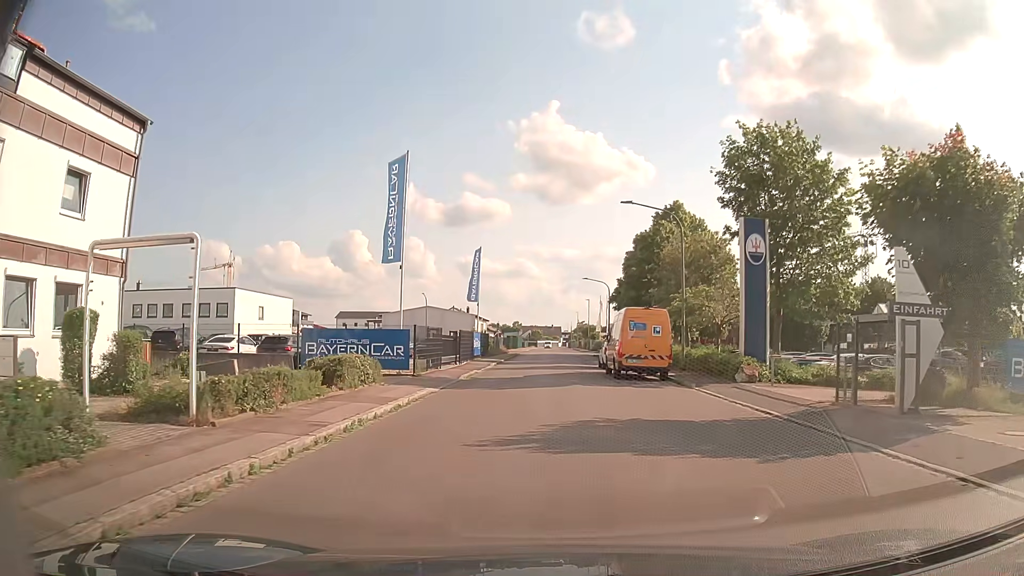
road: residential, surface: asphalt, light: Day
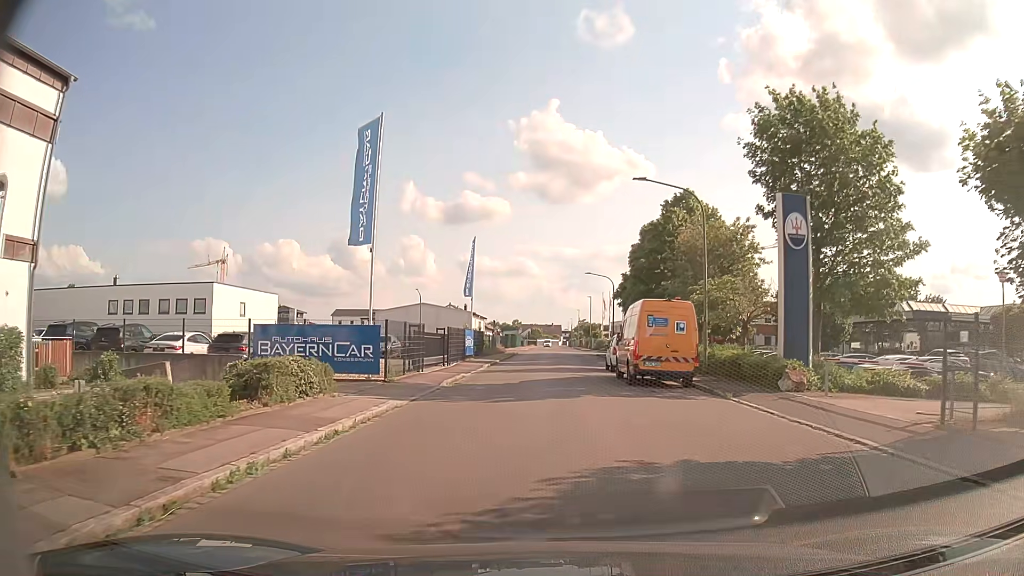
(0.0, +4.3) m; +1°
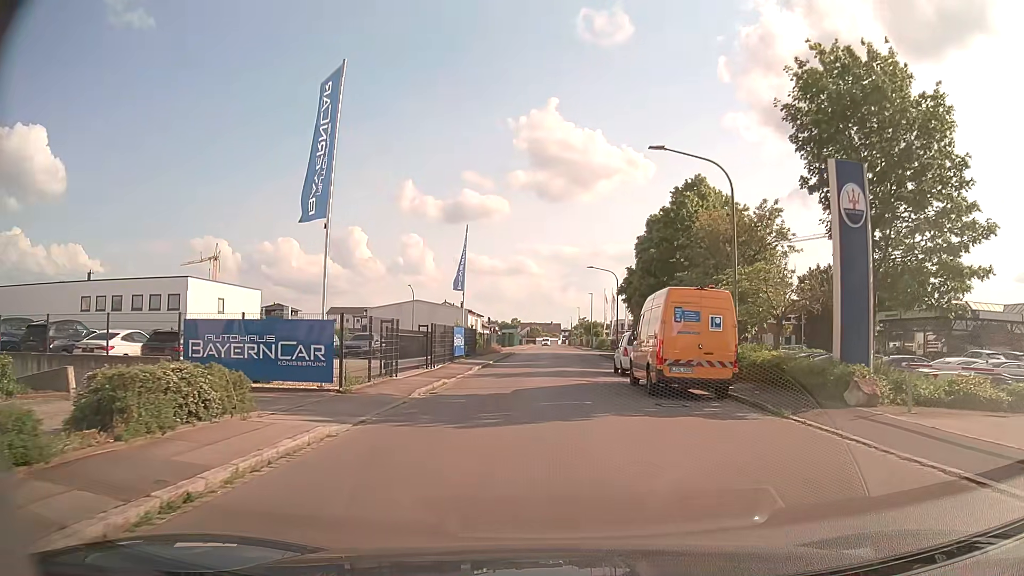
(0.0, +4.3) m; 0°
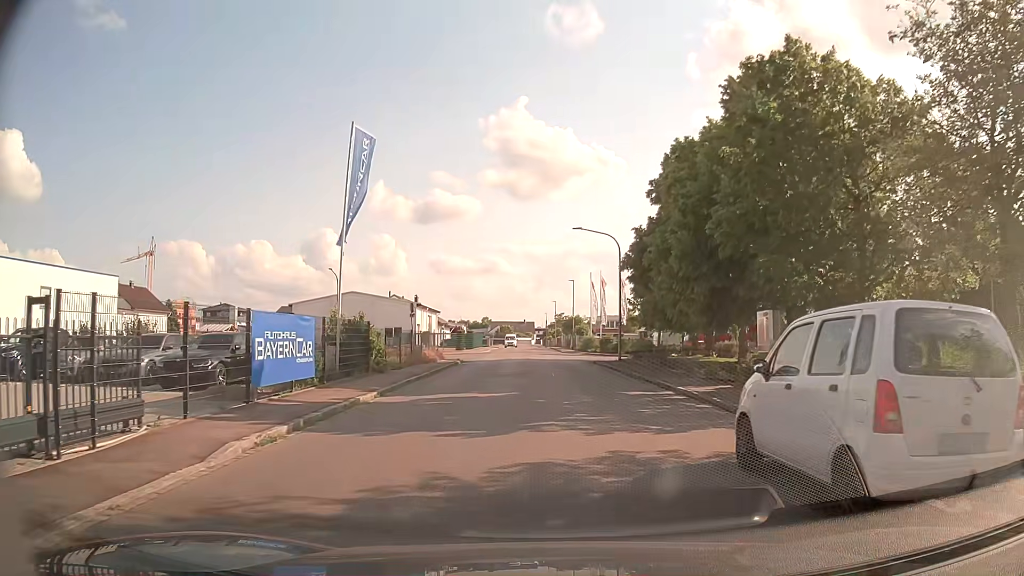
(+0.4, +20.8) m; +2°
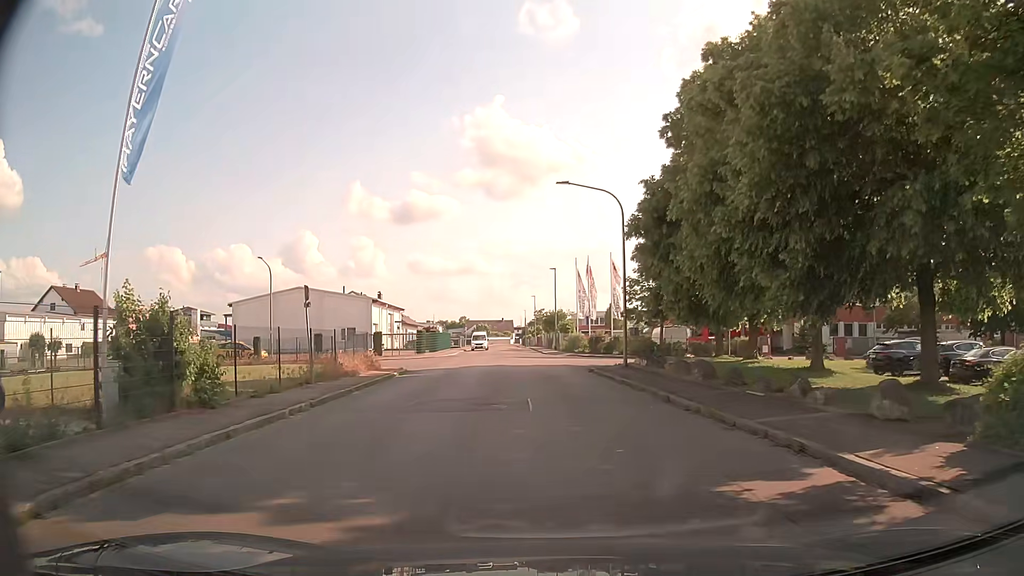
(+0.1, +11.3) m; +1°
